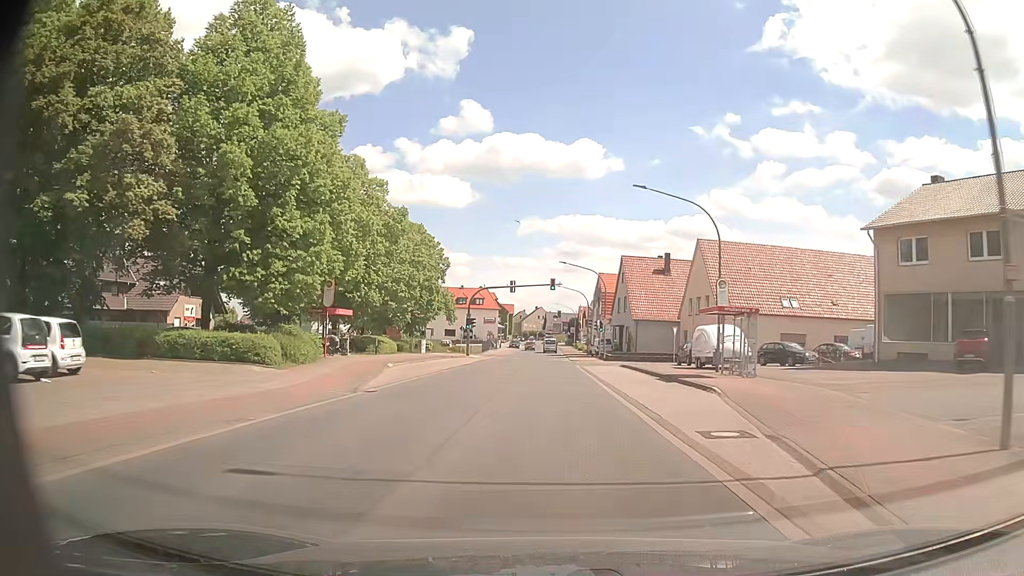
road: primary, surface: asphalt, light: Day
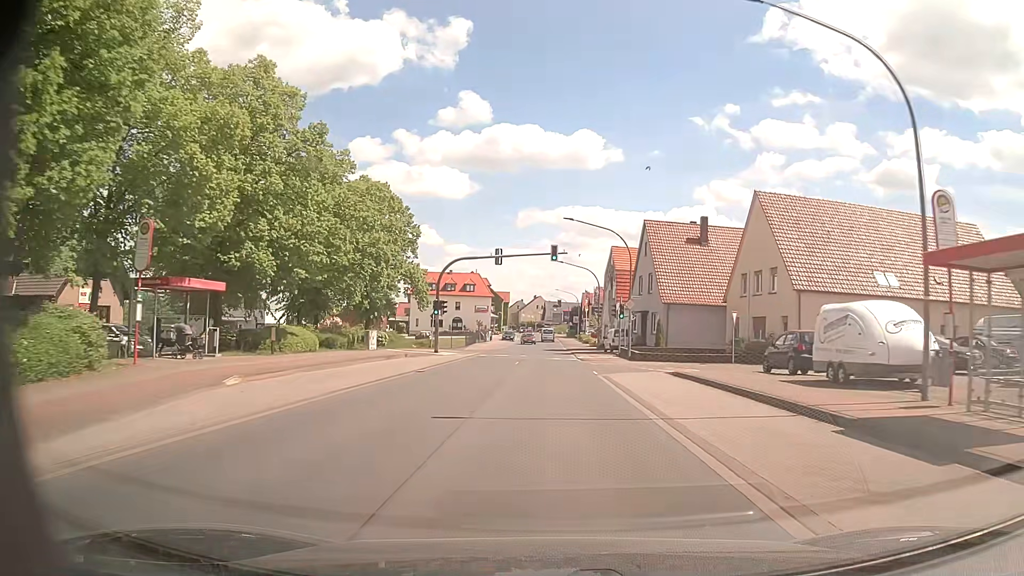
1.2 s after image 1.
(-0.1, +16.6) m; 0°
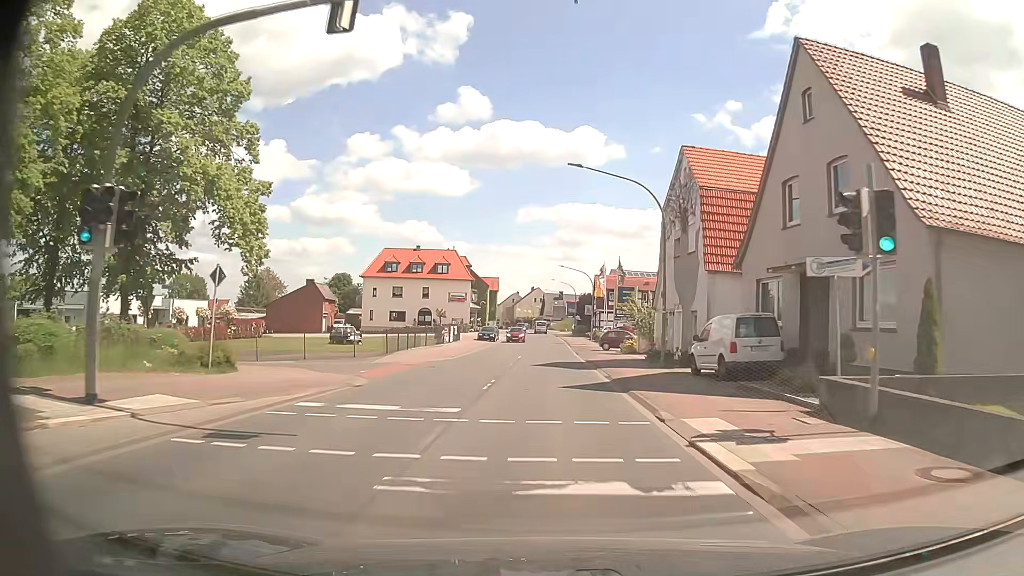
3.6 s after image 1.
(+0.1, +33.7) m; 0°
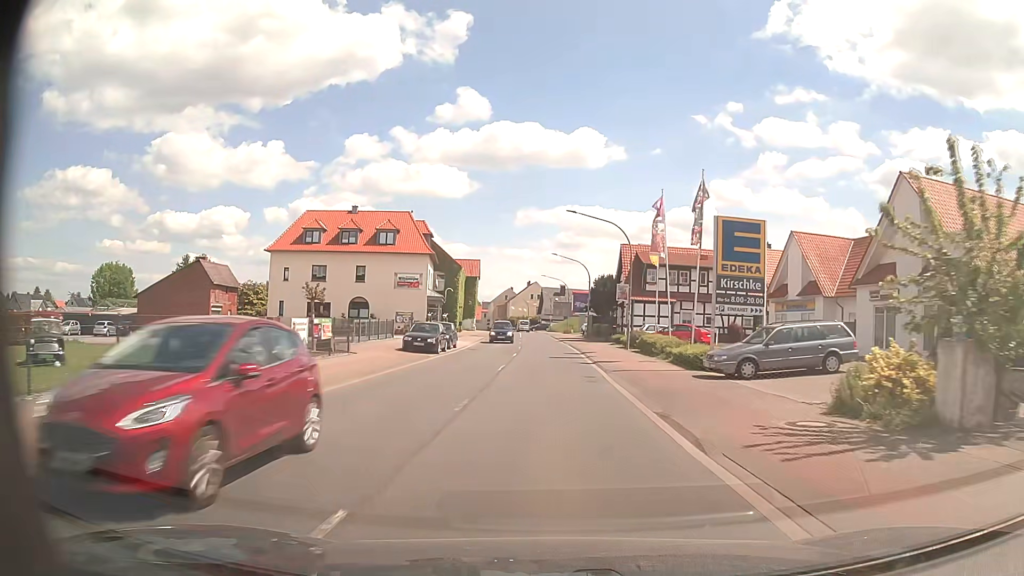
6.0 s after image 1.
(-0.1, +33.3) m; 0°
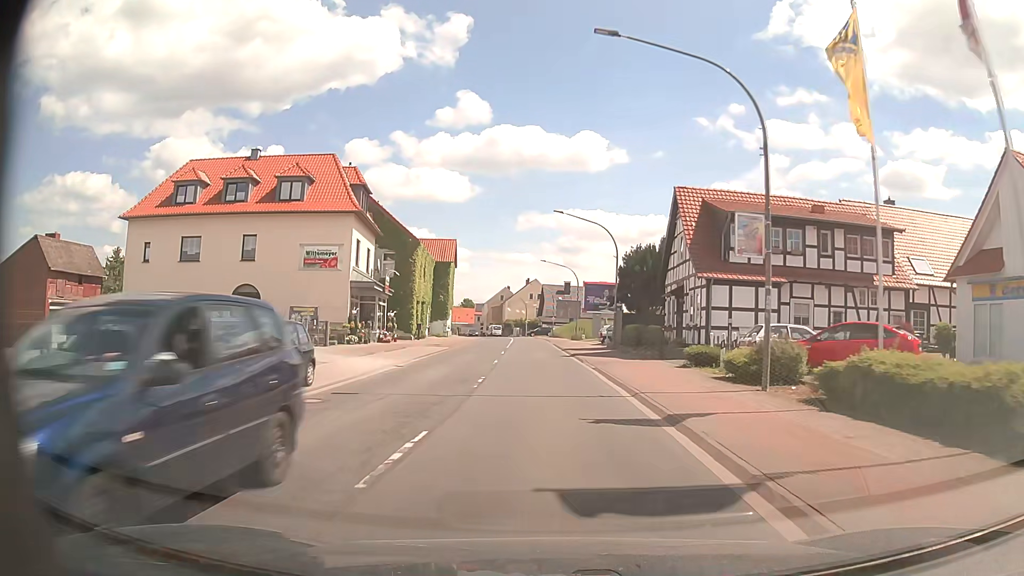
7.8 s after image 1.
(0.0, +24.4) m; 0°
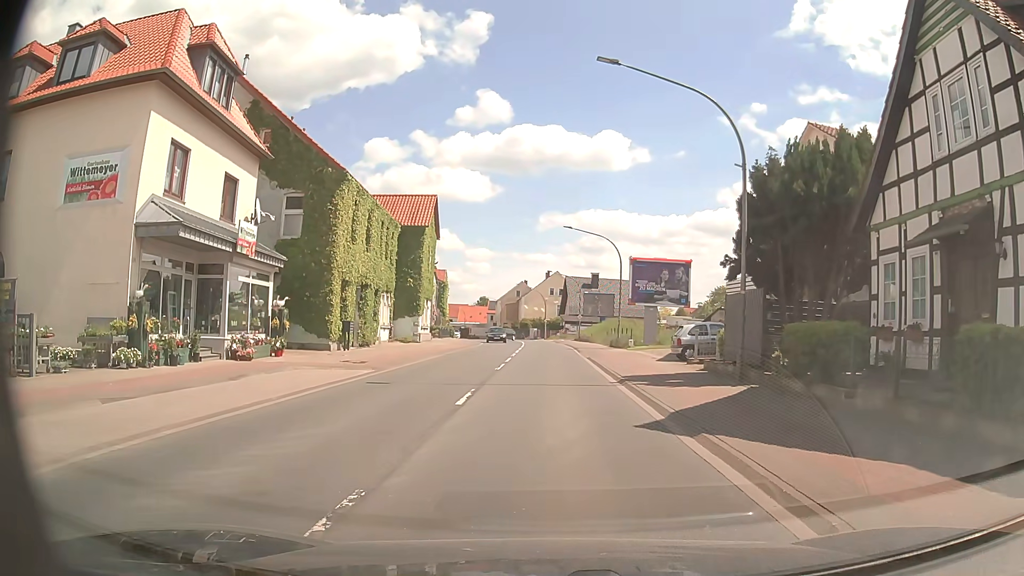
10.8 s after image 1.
(-0.3, +20.8) m; -3°
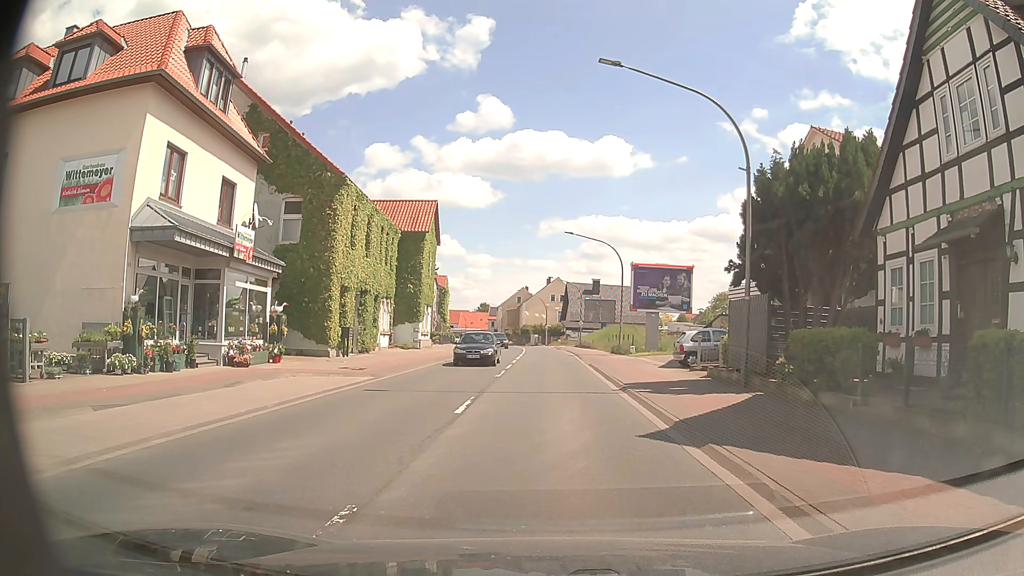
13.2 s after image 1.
(0.0, +0.3) m; 0°
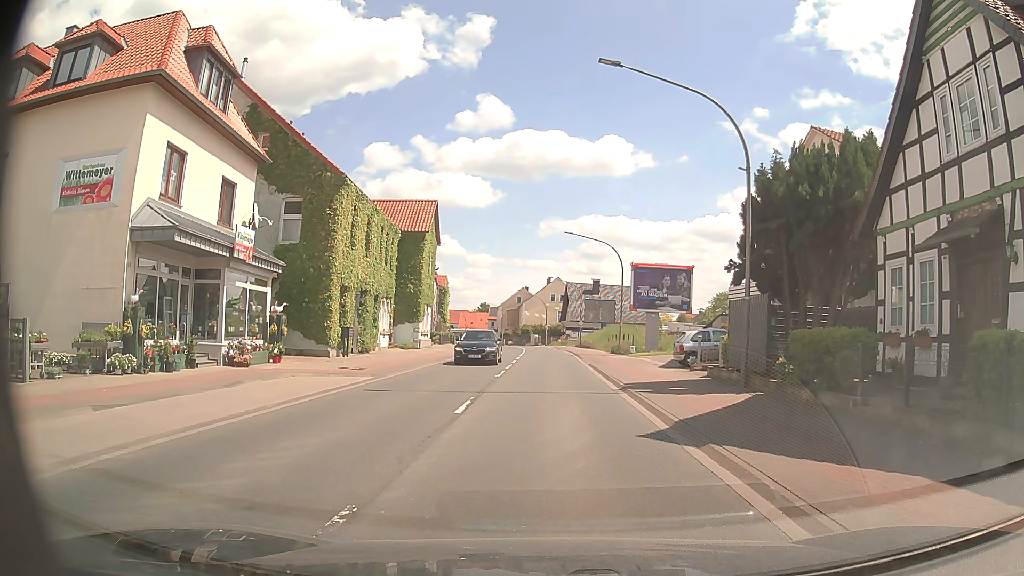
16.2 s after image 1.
(0.0, 0.0) m; 0°
